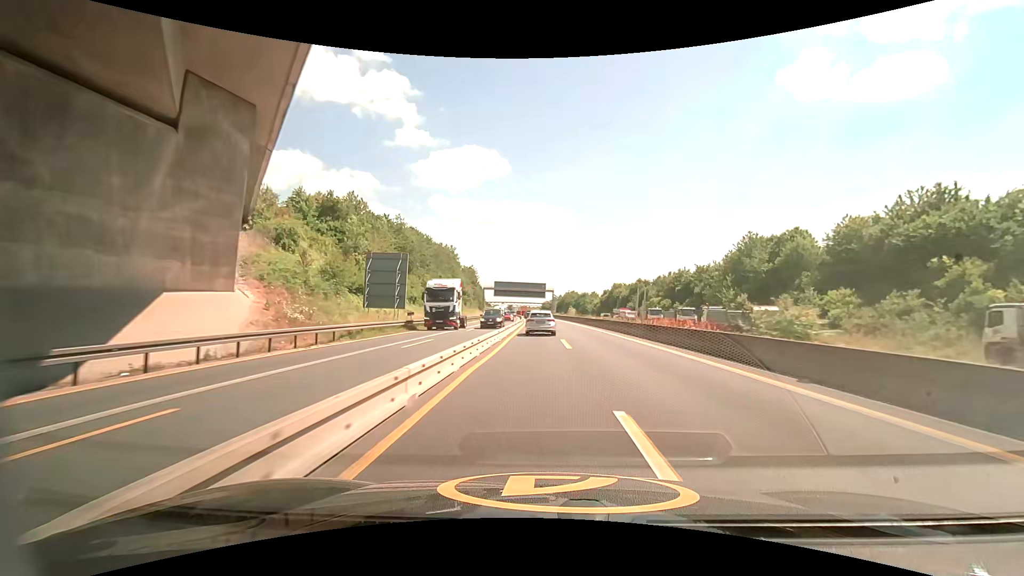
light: Day
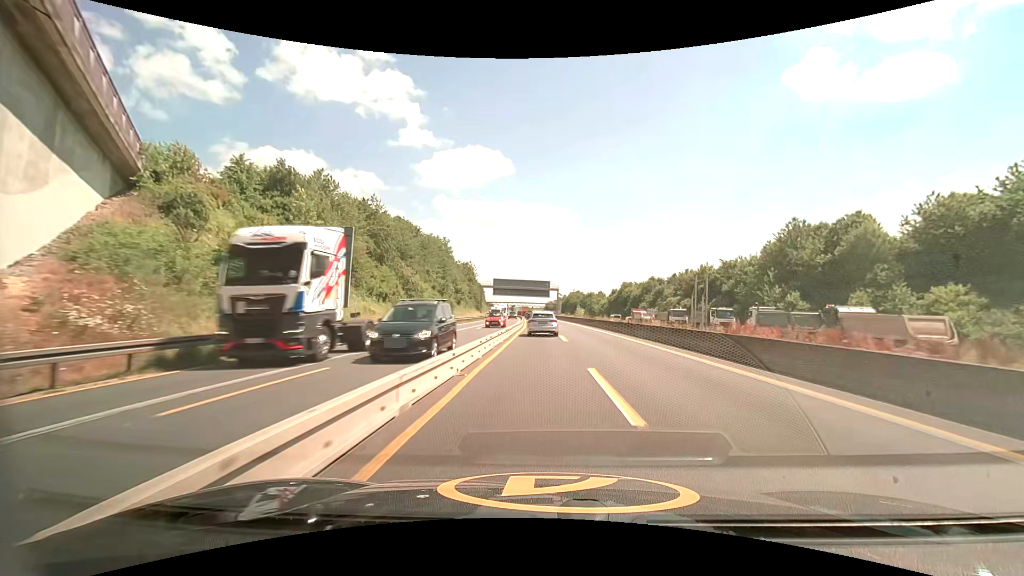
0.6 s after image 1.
(0.0, +12.8) m; 0°
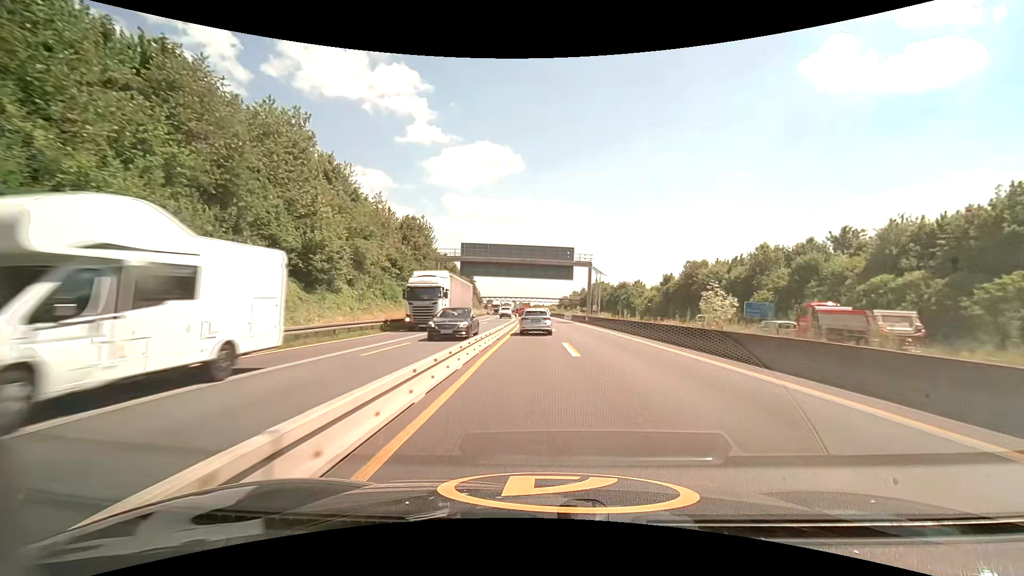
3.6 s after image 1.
(-0.7, +63.1) m; -1°
(0, +10) (0, +20) (0, +30) (-1, +40) (-1, +50) (-1, +60) (-2, +70) (-2, +80) (-3, +90) (-3, +100) m
